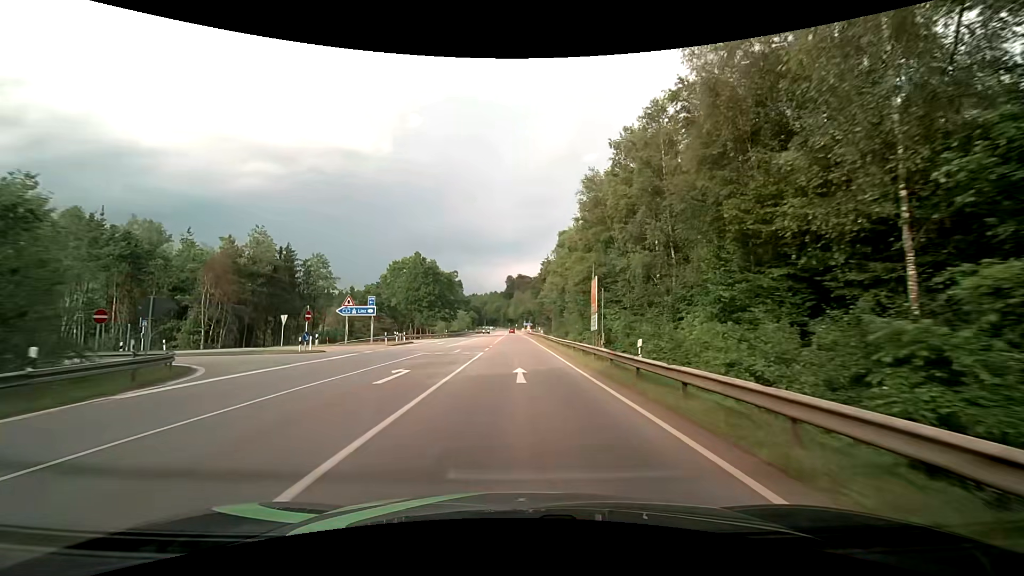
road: secondary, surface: asphalt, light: Day
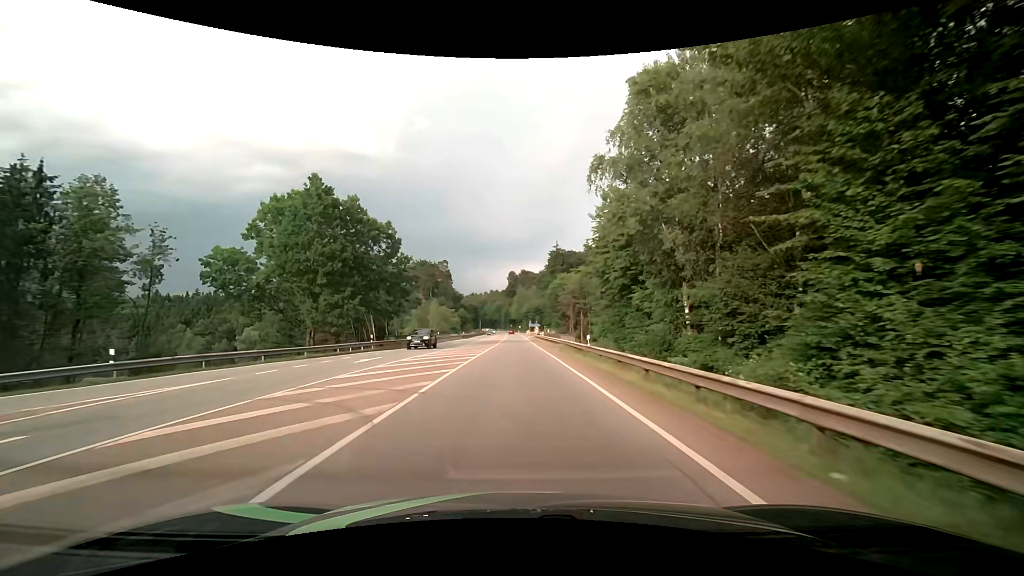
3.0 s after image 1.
(-0.4, +44.6) m; -1°
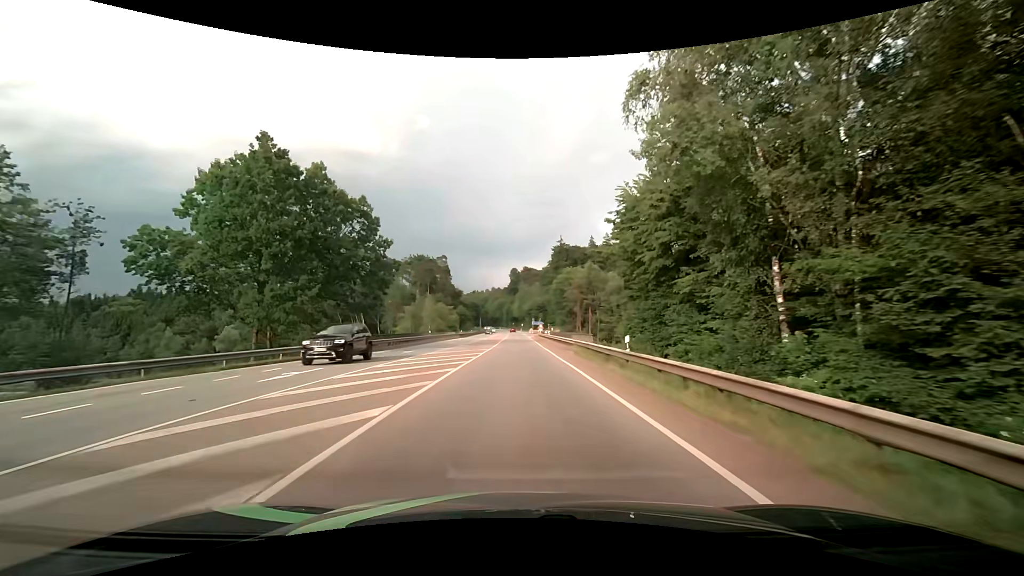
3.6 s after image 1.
(0.0, +8.8) m; 0°
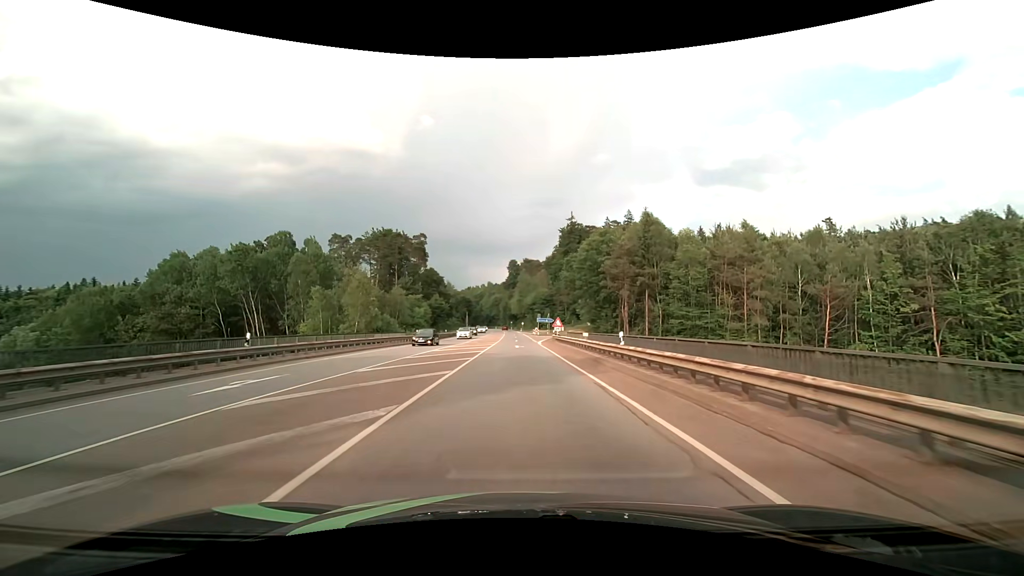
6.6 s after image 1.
(0.0, +42.9) m; 0°
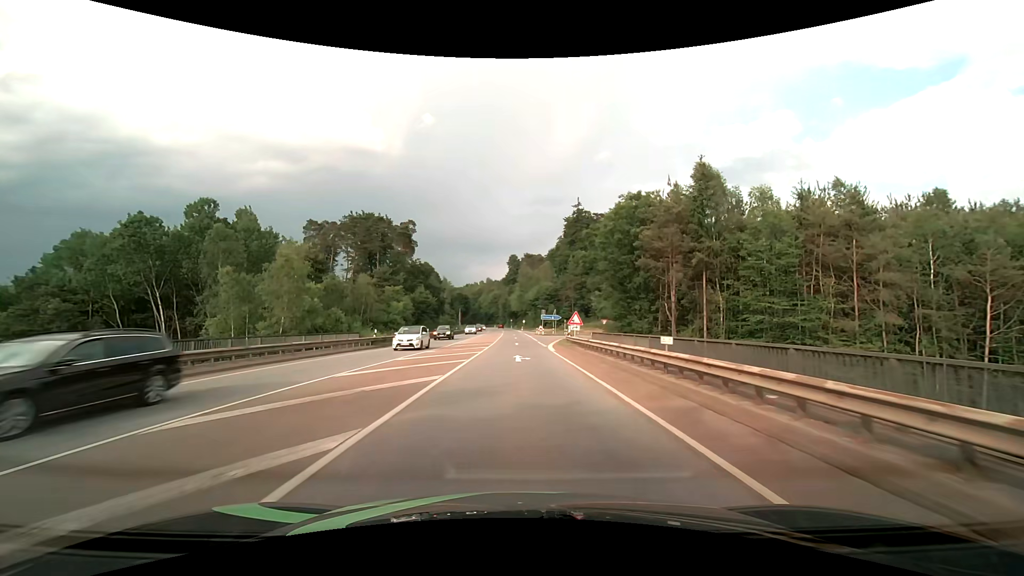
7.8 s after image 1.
(0.0, +16.5) m; 0°
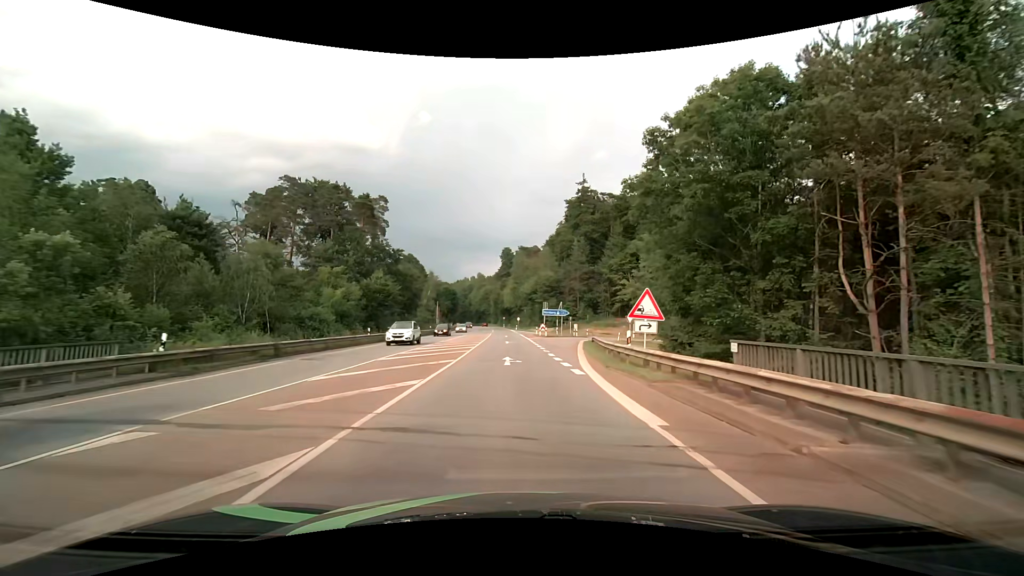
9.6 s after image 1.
(+0.1, +22.7) m; +1°
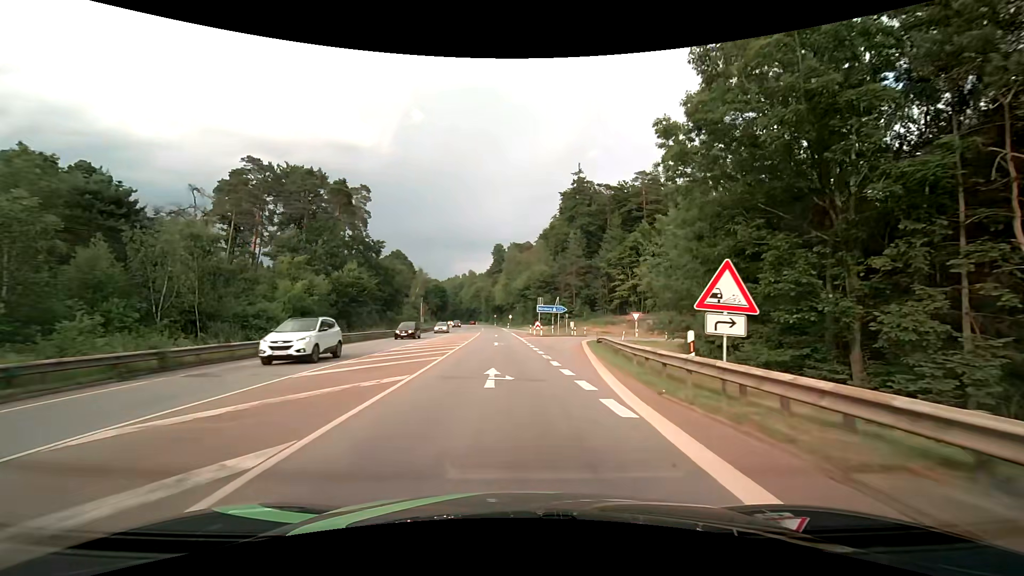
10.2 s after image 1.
(+0.1, +6.9) m; +1°
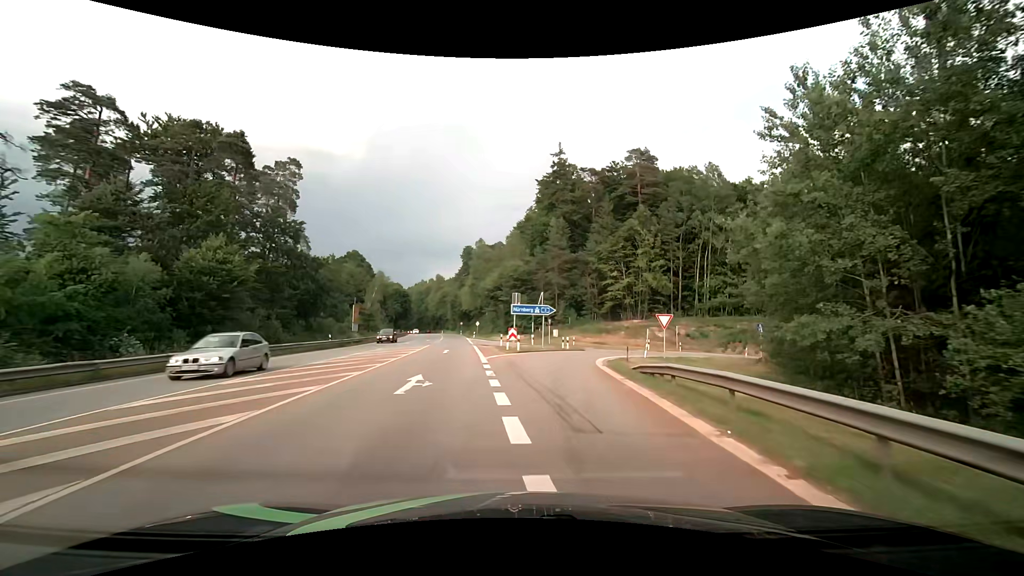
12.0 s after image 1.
(+0.6, +19.5) m; +3°
(0, +10) (+1, +20) (+3, +30) (+7, +39) (+14, +46) (+23, +50) (+33, +53) (+42, +54) (+52, +56) (+62, +57) m
